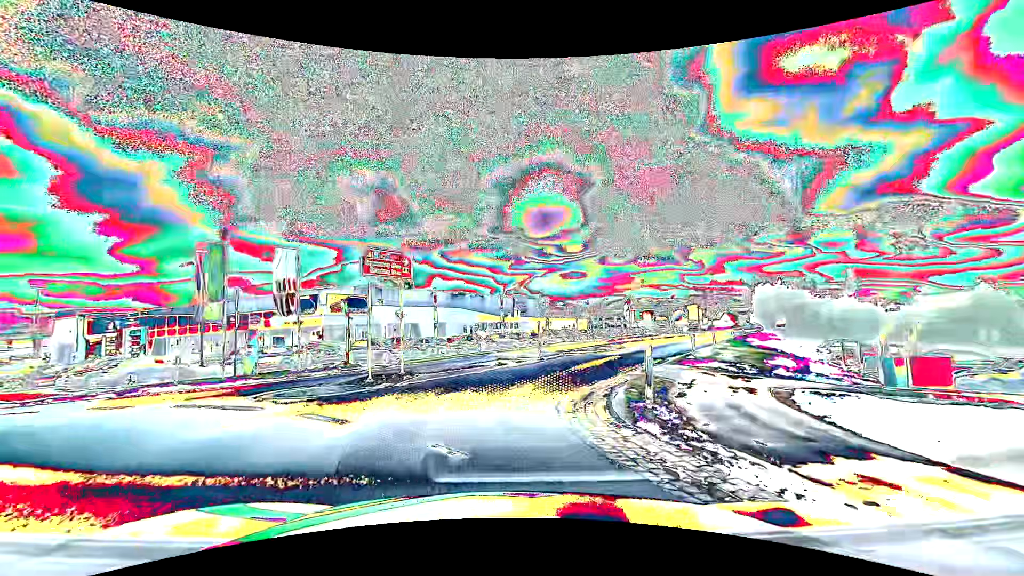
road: primary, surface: asphalt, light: Day
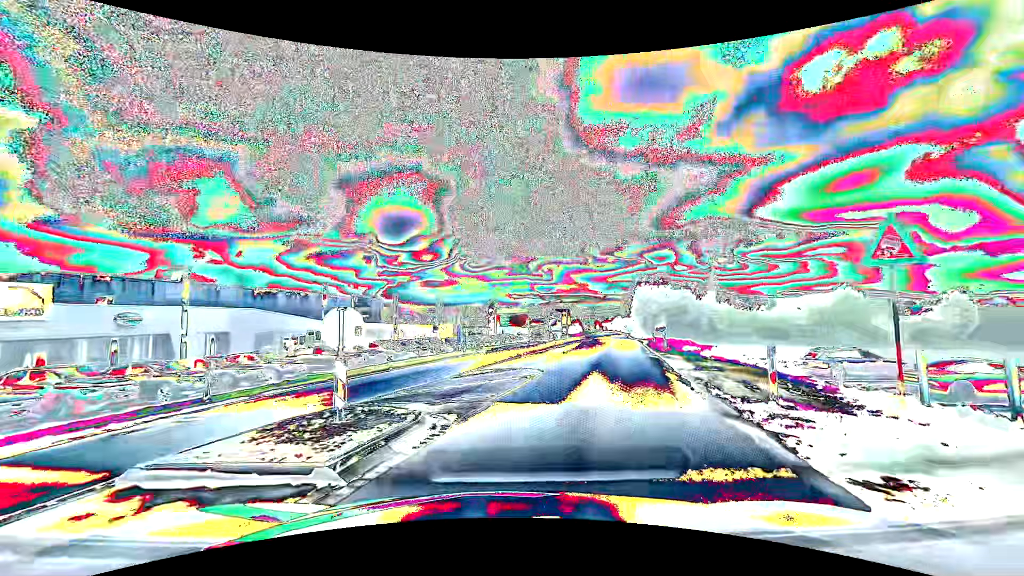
(+0.9, +16.5) m; +16°
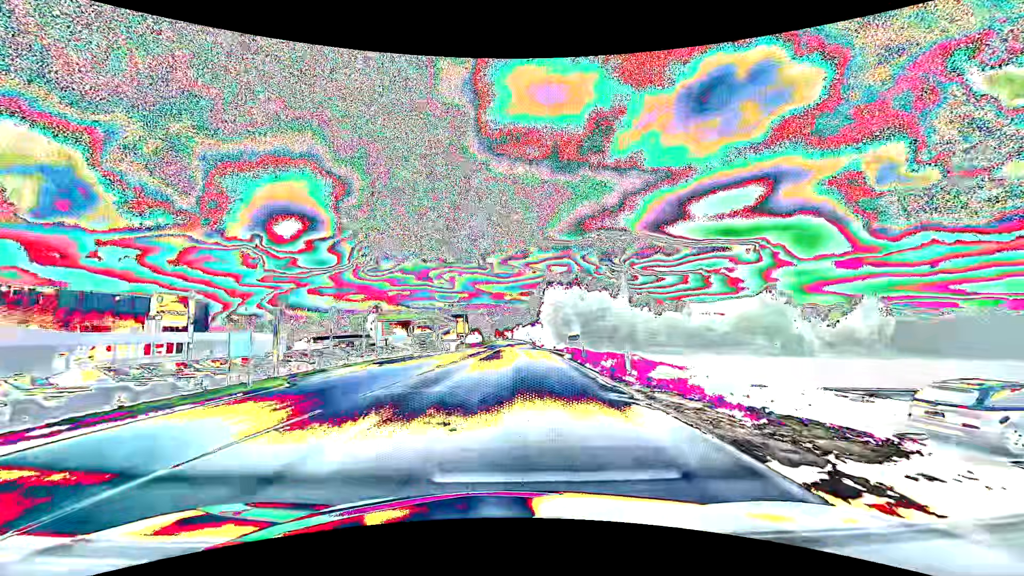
(+1.9, +14.4) m; +12°
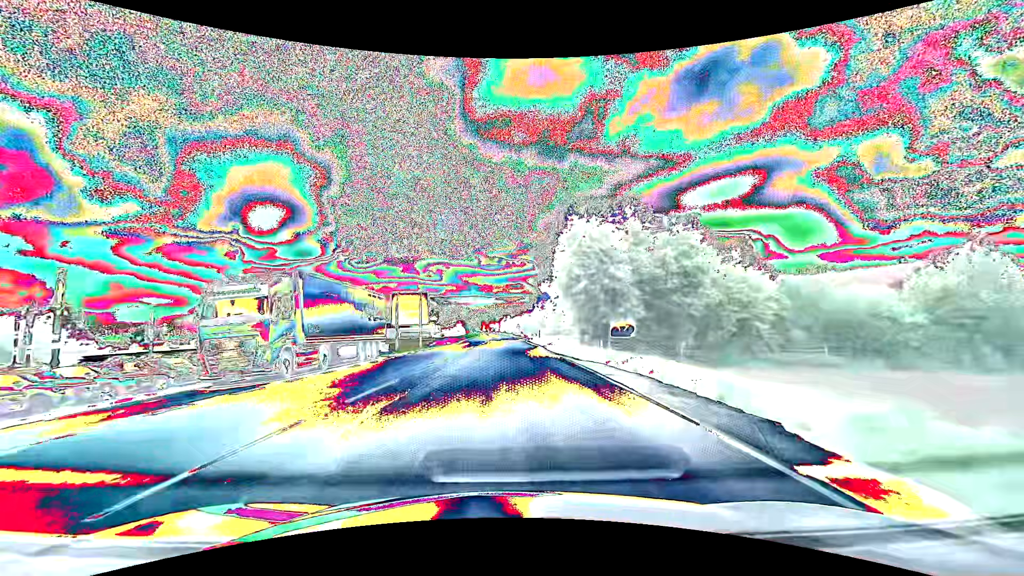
(+0.5, +31.7) m; +2°
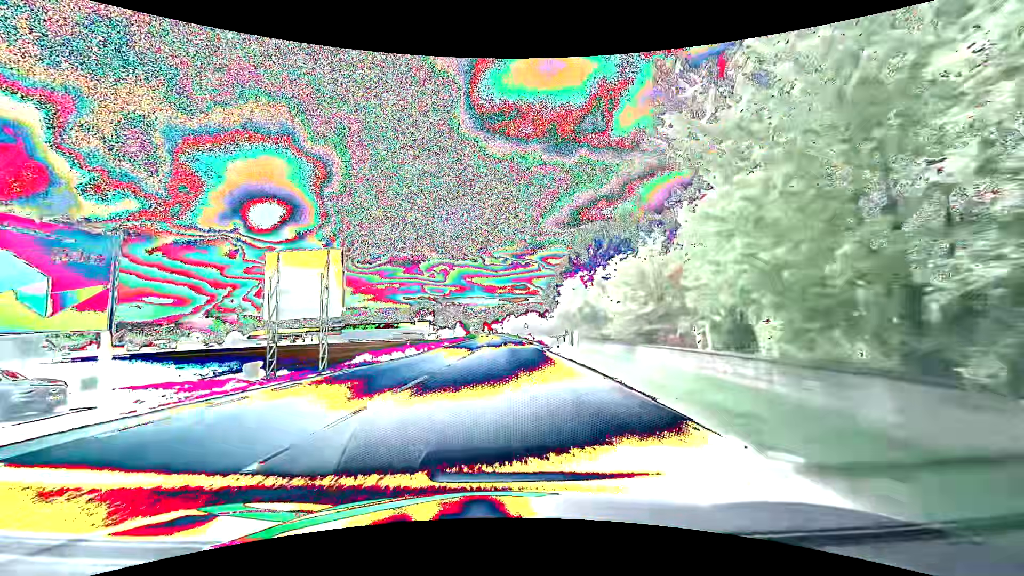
(-0.2, +29.3) m; -1°
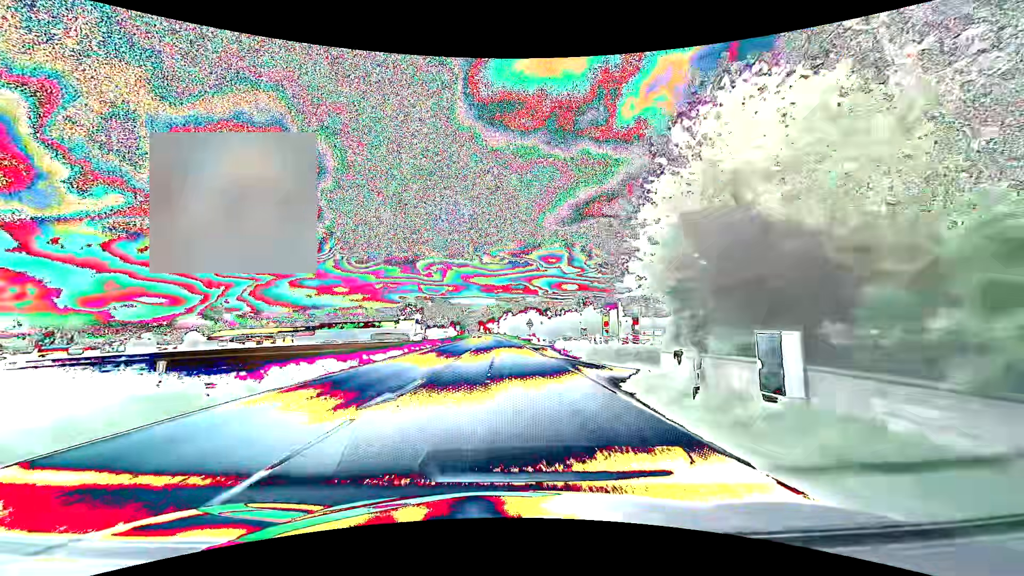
(+0.2, +25.7) m; +1°
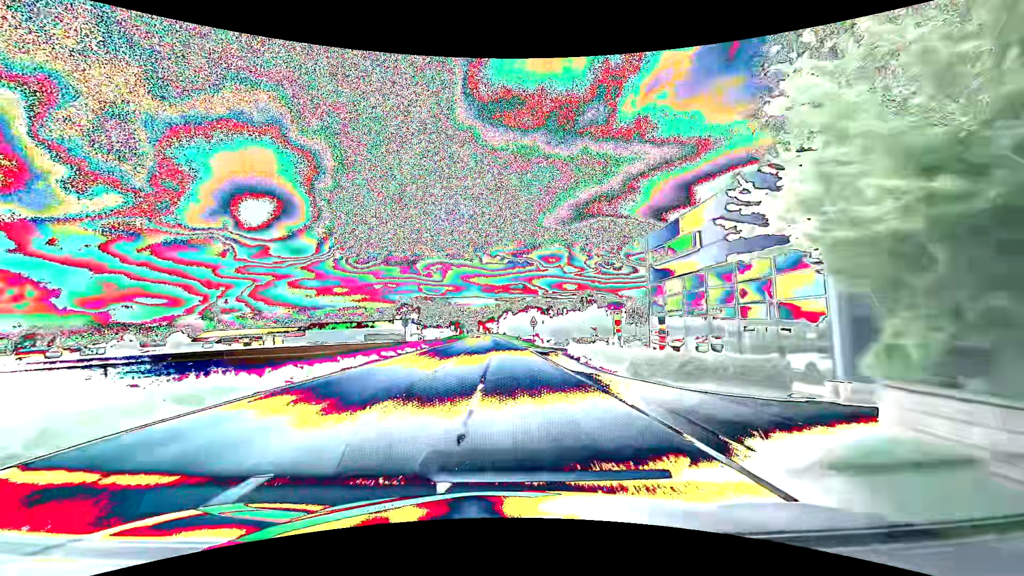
(-0.1, +8.9) m; -1°
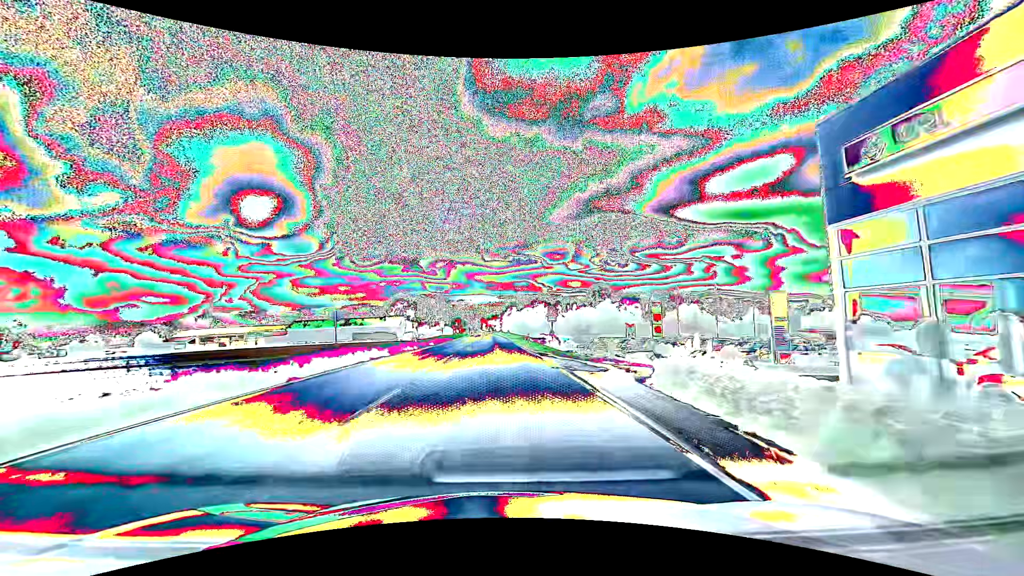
(0.0, +17.8) m; 0°
(0, +10) (0, +20) (0, +30) (-1, +40) (-1, +50) (-2, +60) (-2, +70) (-2, +80) (-3, +90) (-3, +100) m
